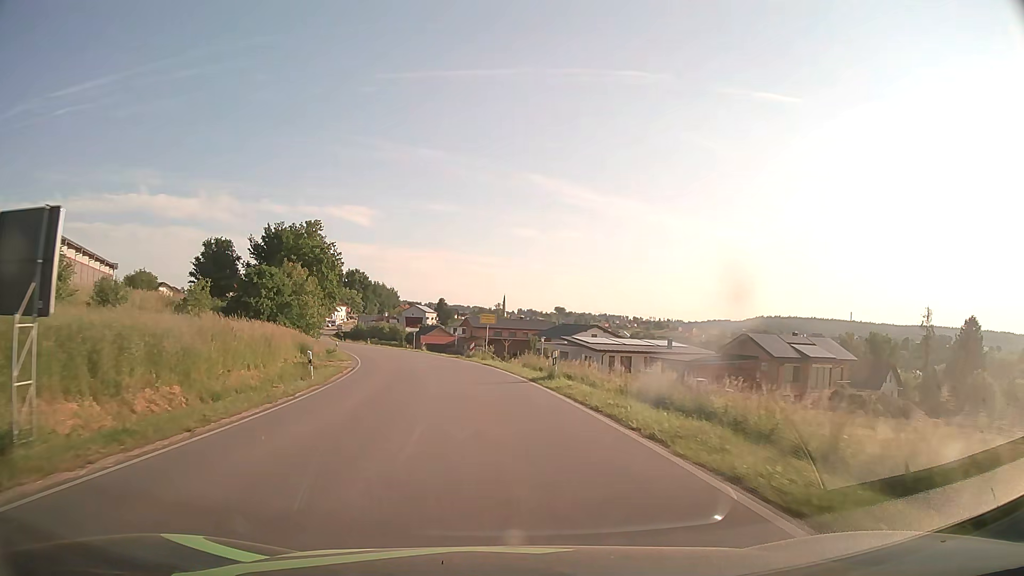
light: Day
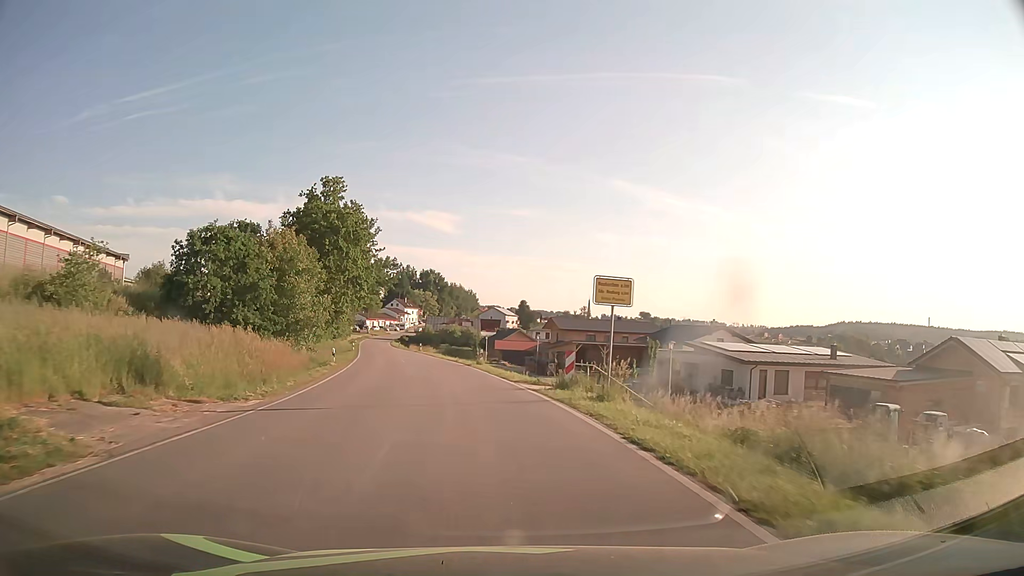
(-1.5, +25.2) m; -7°
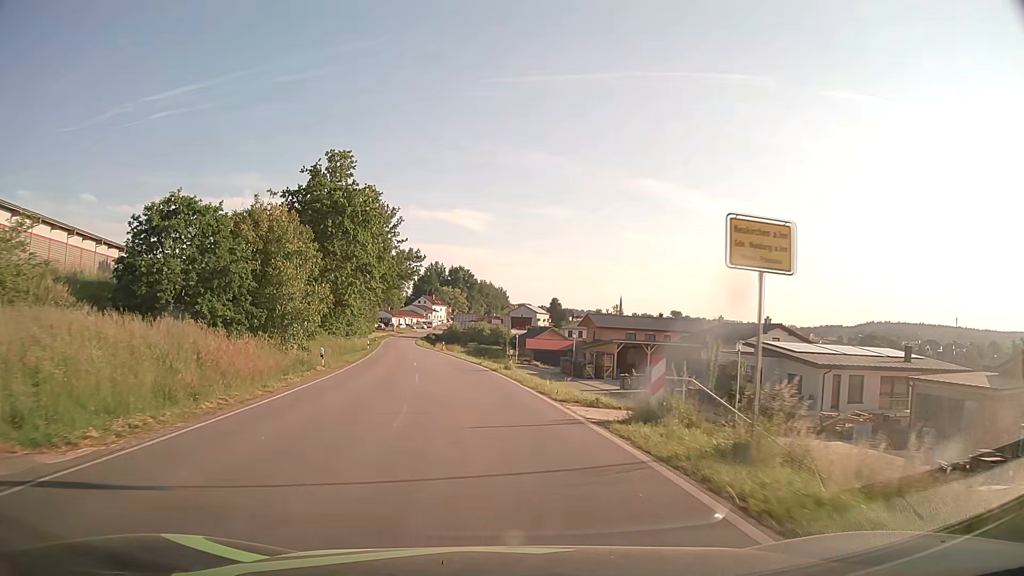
(-0.2, +8.0) m; -3°
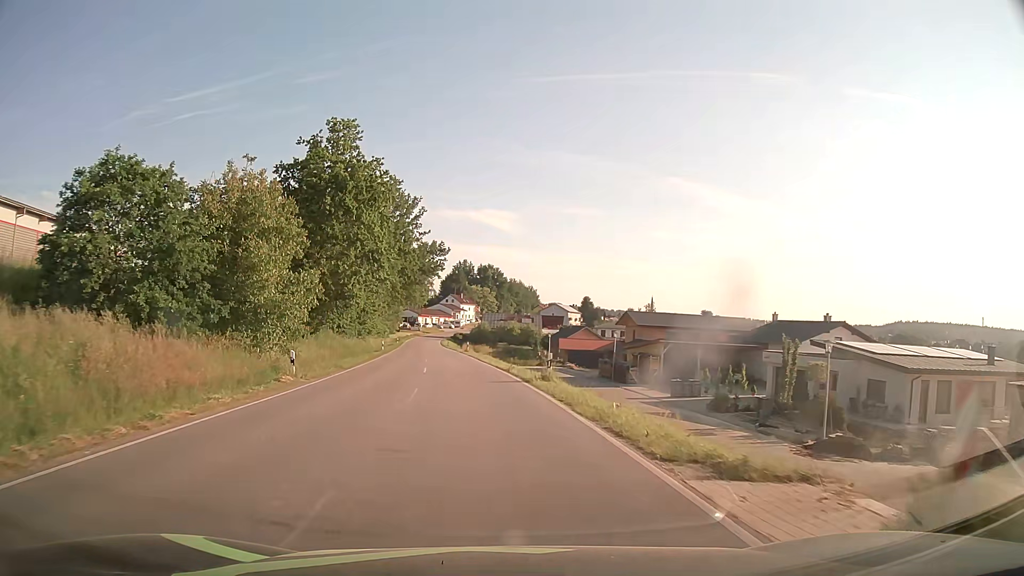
(-0.2, +7.7) m; -3°
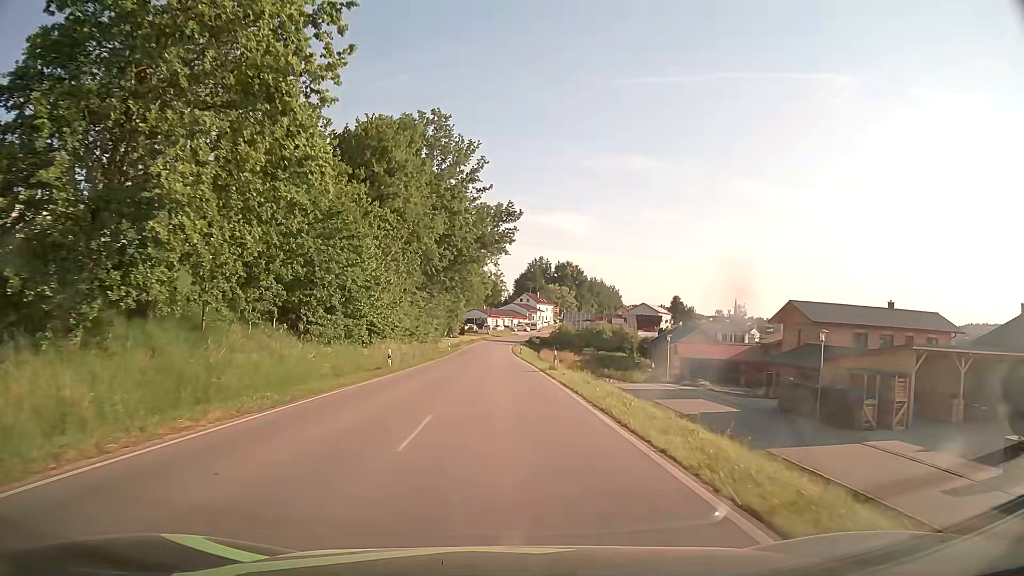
(-2.0, +29.3) m; -6°
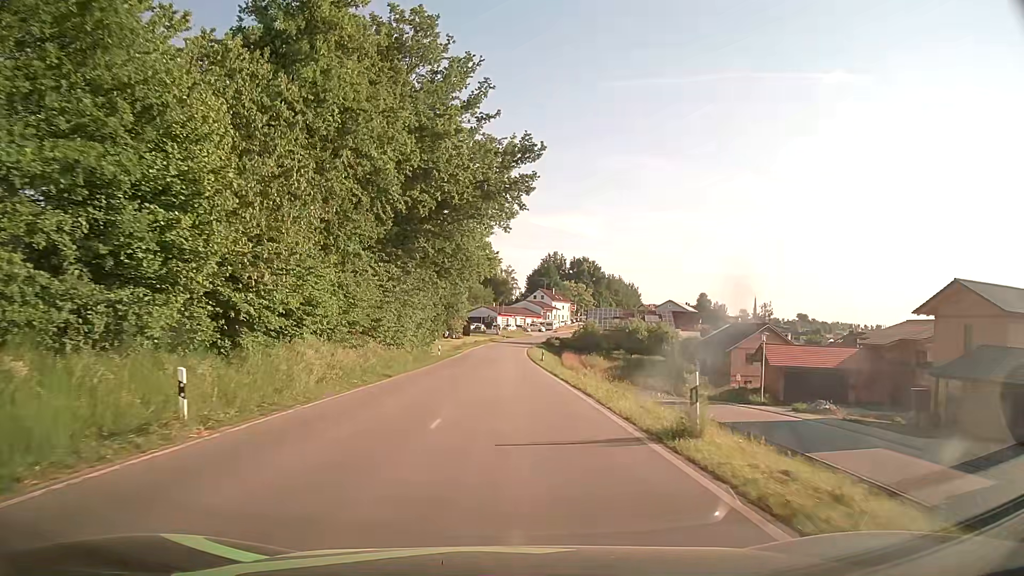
(-0.3, +21.6) m; -1°
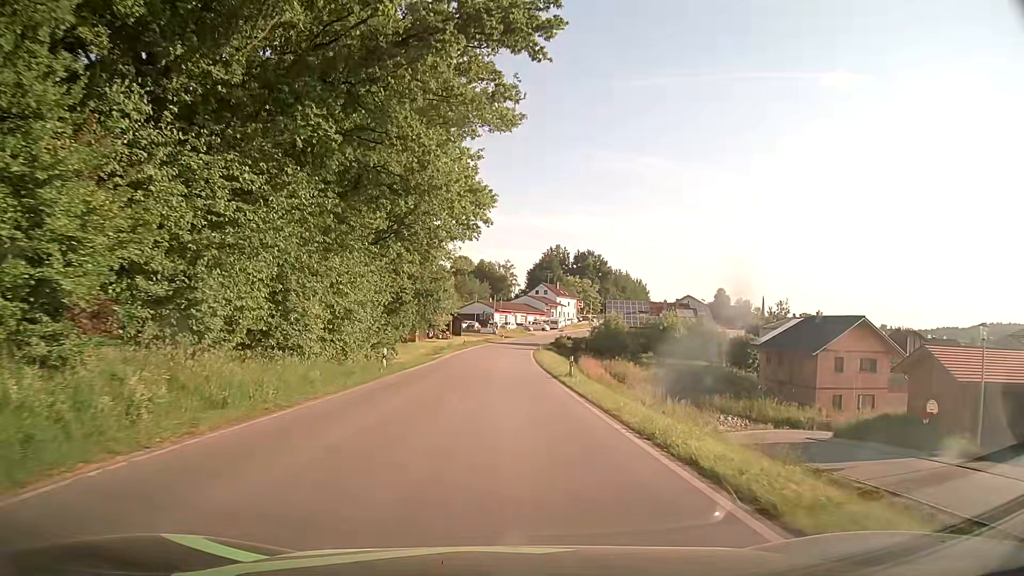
(+0.1, +22.1) m; +1°
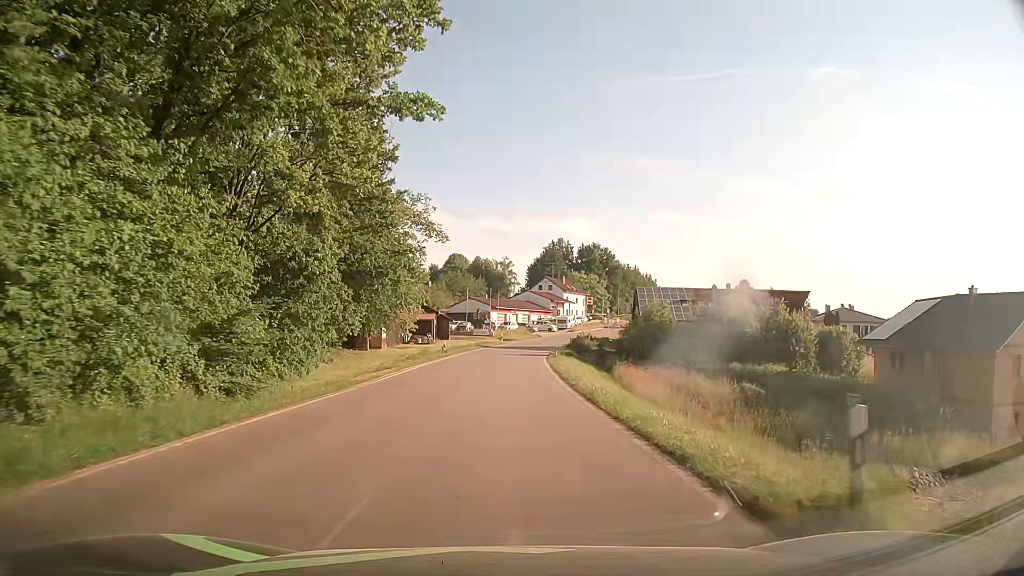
(0.0, +22.6) m; 0°
(0, +10) (0, +20) (0, +30) (+1, +40) (+1, +50) (+2, +60) (+3, +70) (+5, +80) (+7, +89) (+10, +99) m
